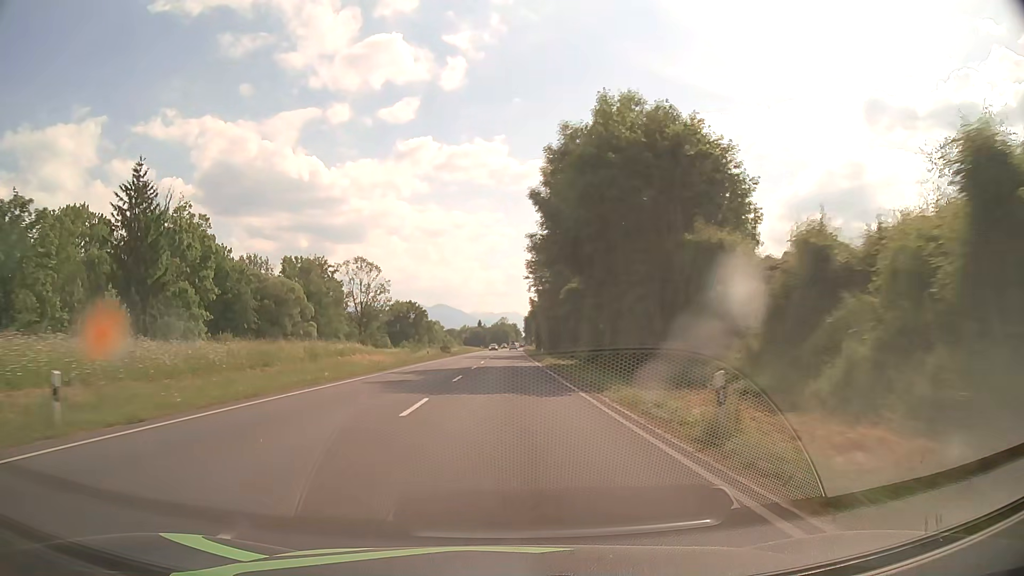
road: primary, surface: asphalt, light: Day
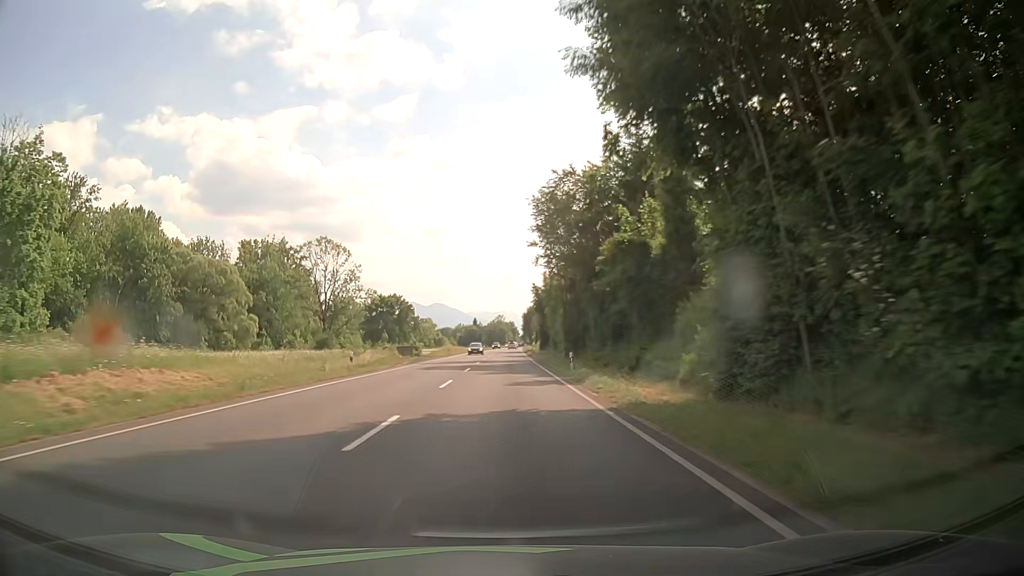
(0.0, +28.4) m; 0°
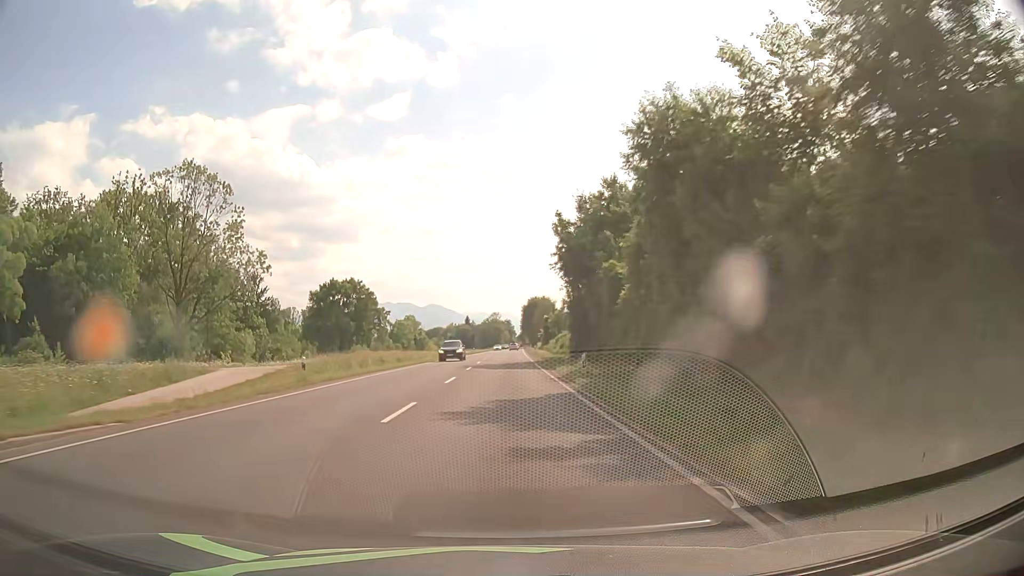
(+0.3, +57.1) m; +1°
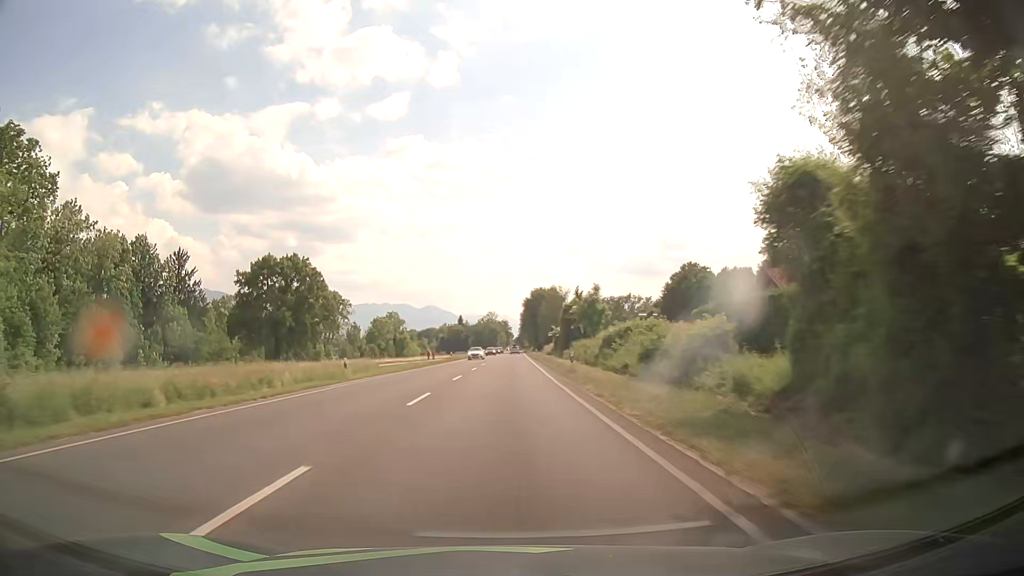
(0.0, +44.6) m; 0°
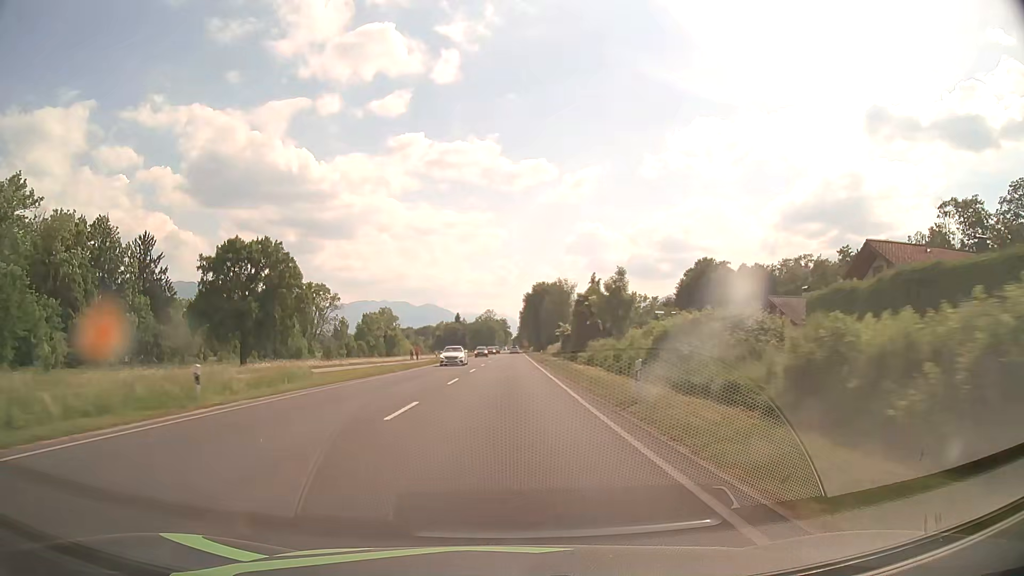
(+0.1, +15.2) m; +1°
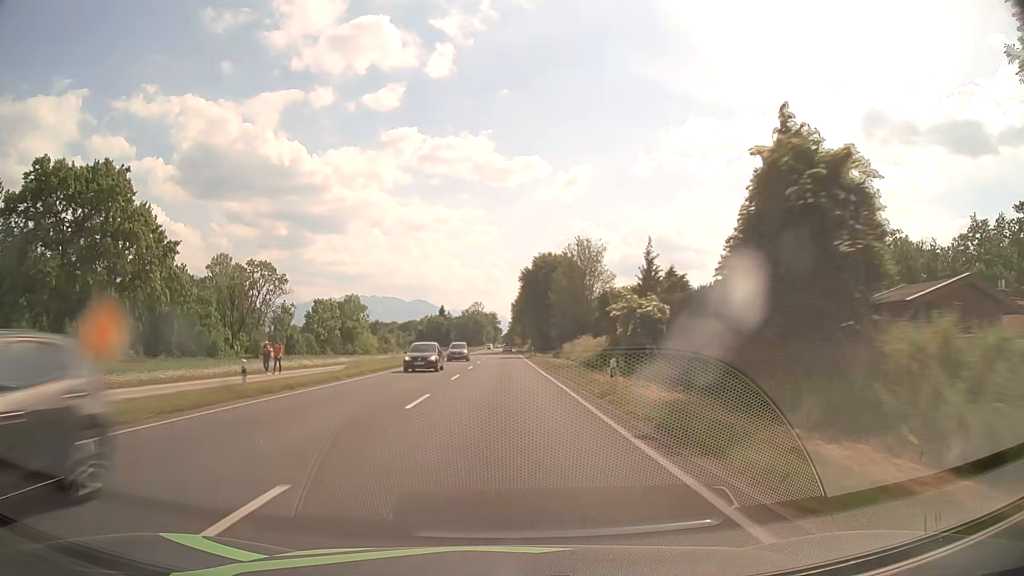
(+0.3, +46.2) m; +1°
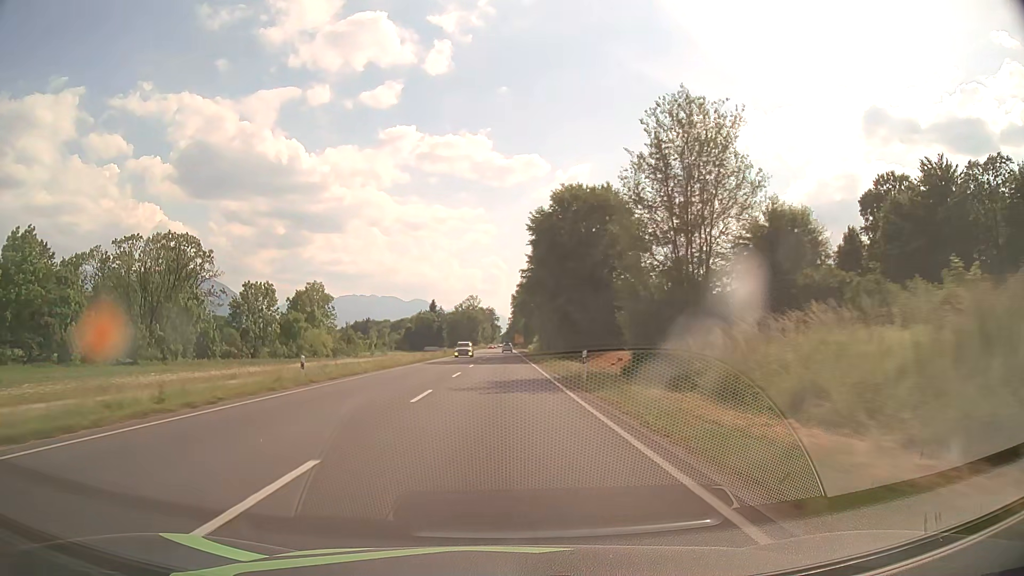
(+0.1, +46.8) m; 0°
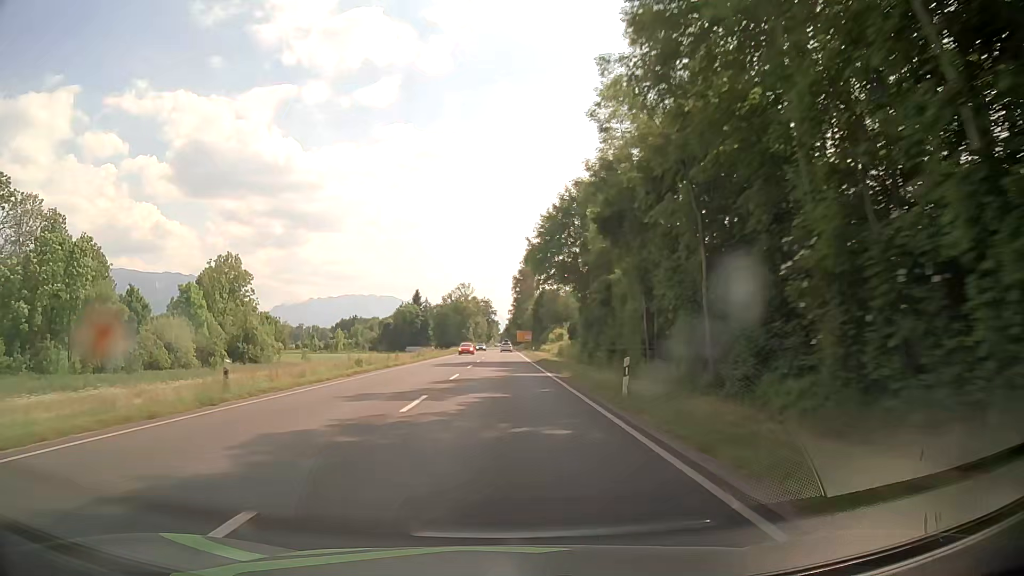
(-0.1, +62.8) m; 0°
